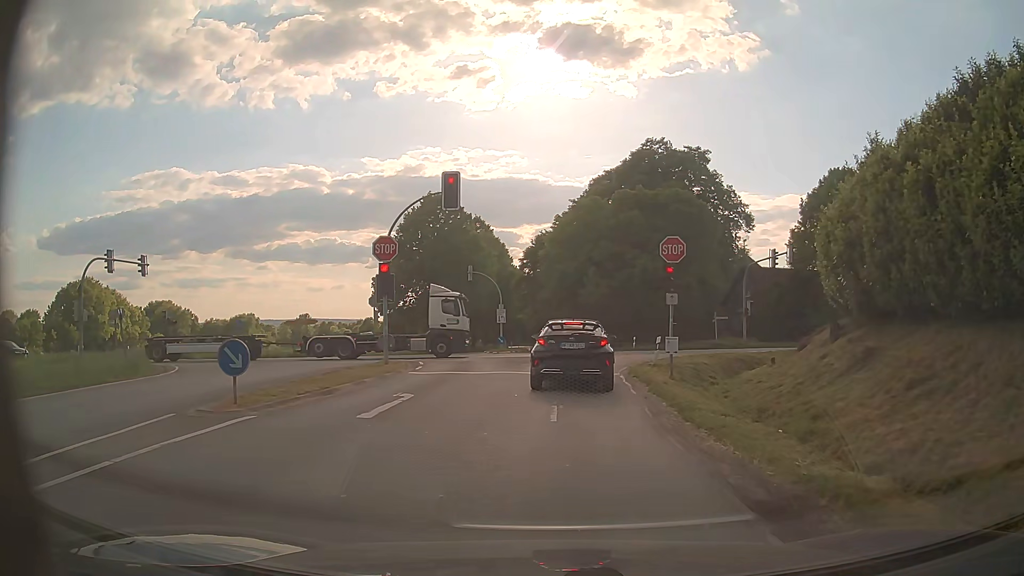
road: secondary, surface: asphalt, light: Day
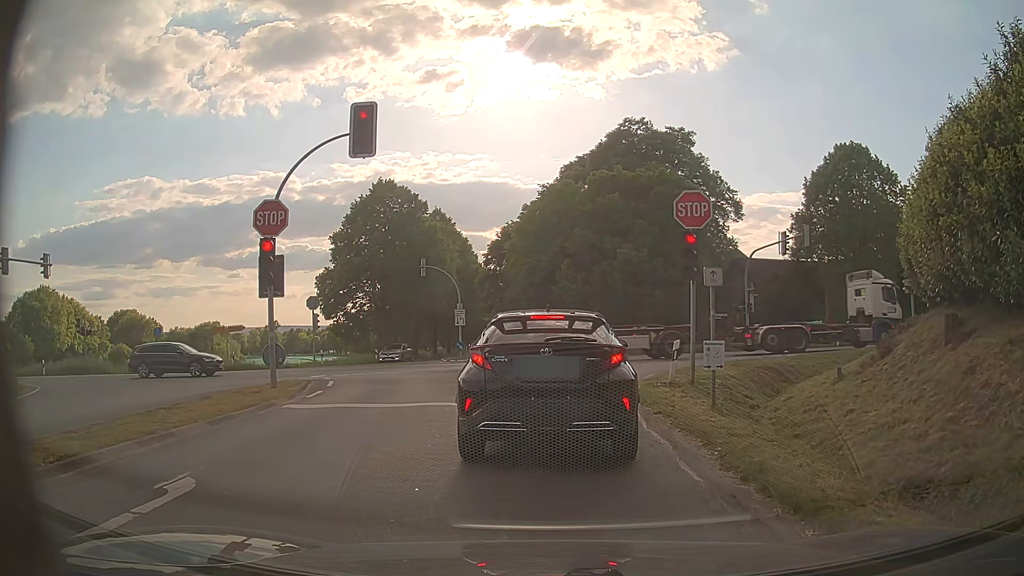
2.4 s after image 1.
(+0.1, +7.5) m; 0°
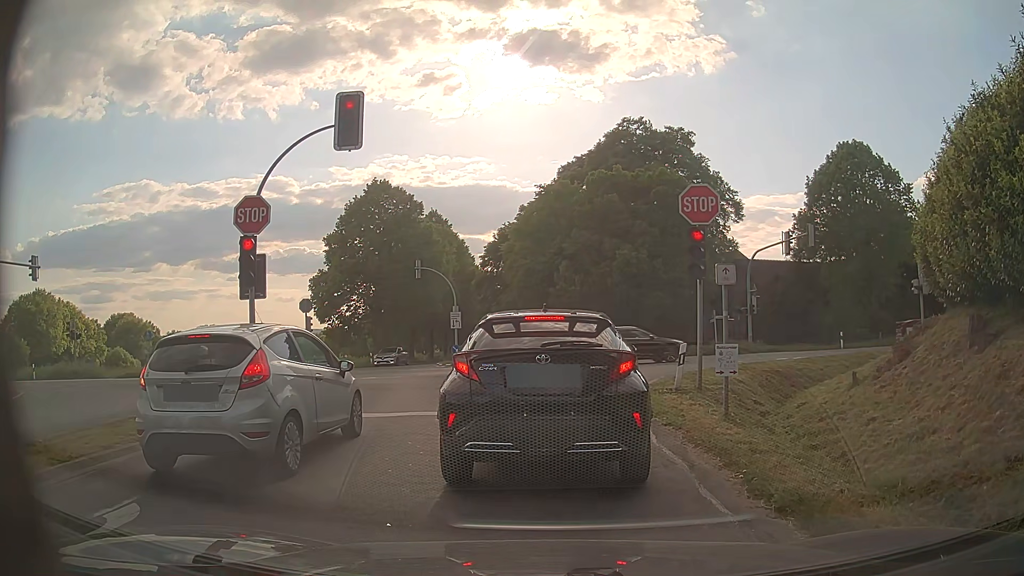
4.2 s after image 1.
(0.0, +0.9) m; 0°
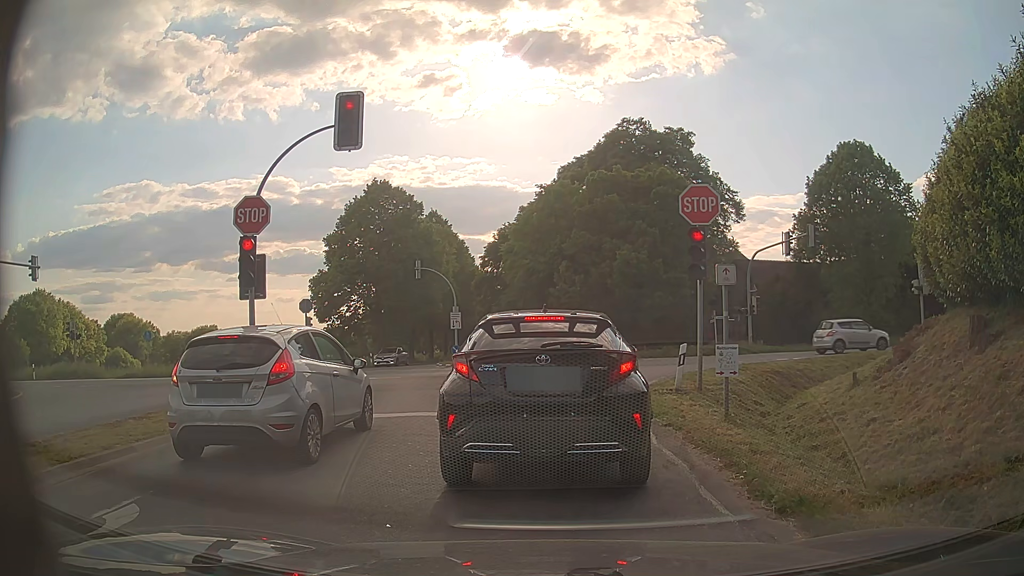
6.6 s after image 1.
(0.0, +0.1) m; 0°
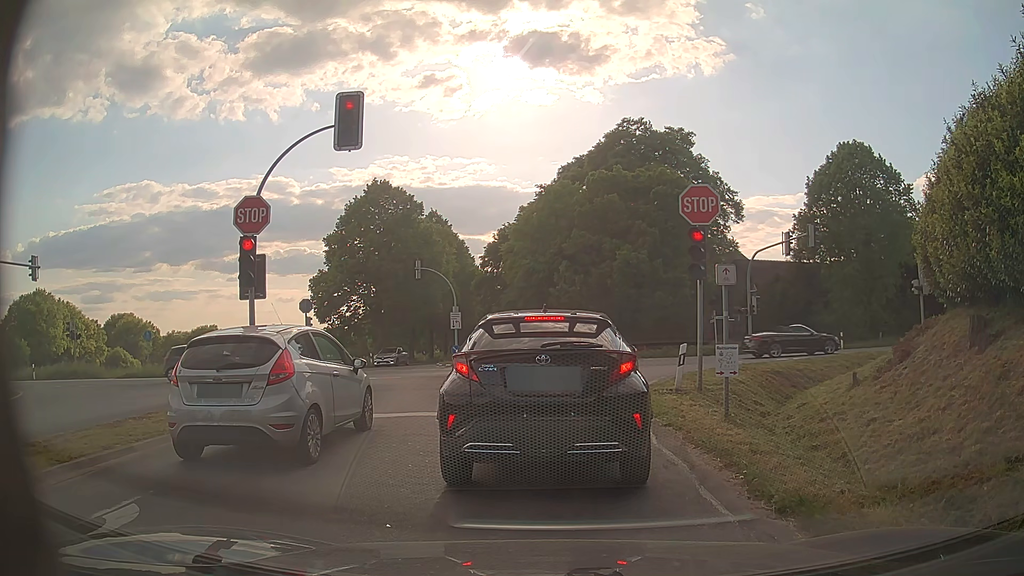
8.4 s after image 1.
(0.0, 0.0) m; 0°
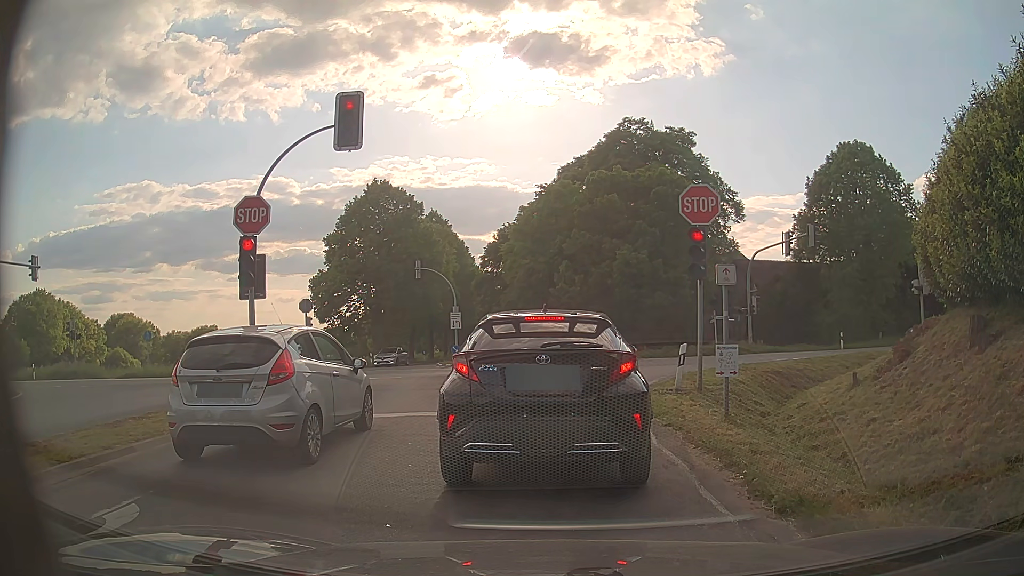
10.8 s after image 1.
(0.0, 0.0) m; 0°
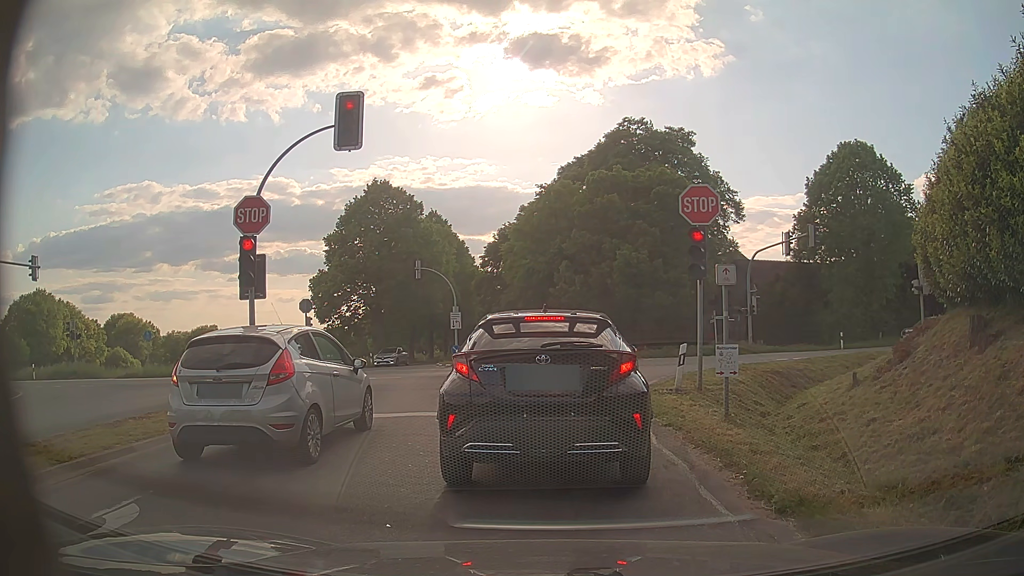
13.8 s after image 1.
(0.0, 0.0) m; 0°
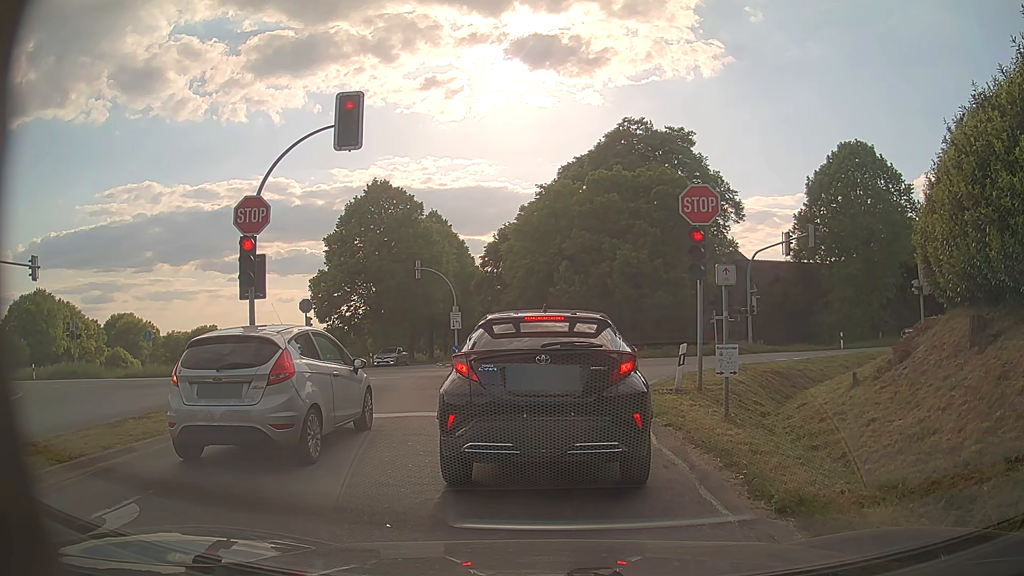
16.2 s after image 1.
(0.0, 0.0) m; 0°
(0, +10) (0, +20) (0, +30) (0, +40) (0, +50) (-1, +60) (-1, +70) (-2, +80) (-2, +90) (-3, +100) m
